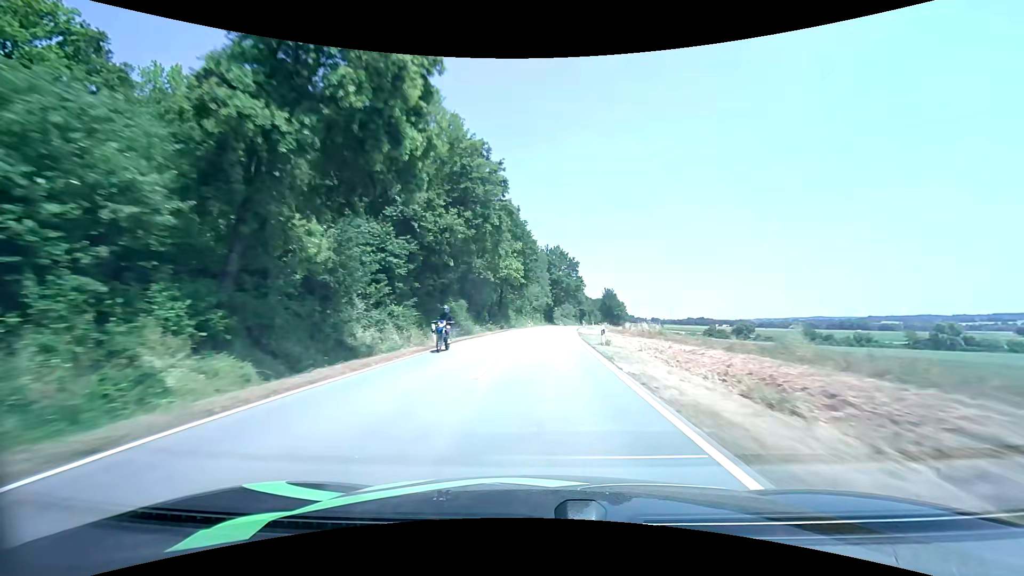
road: tertiary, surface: asphalt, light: Day
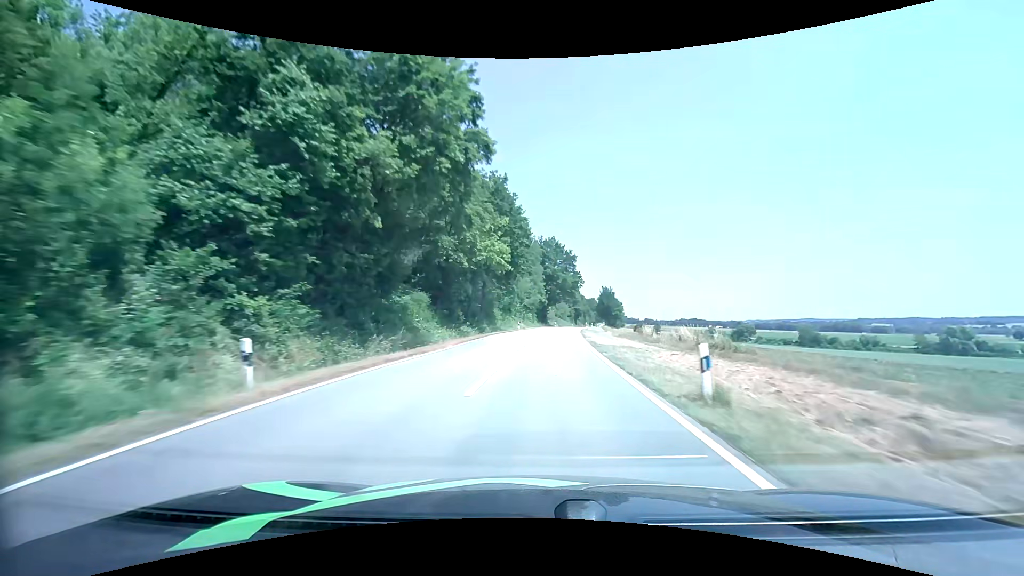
(+0.1, +14.5) m; +1°
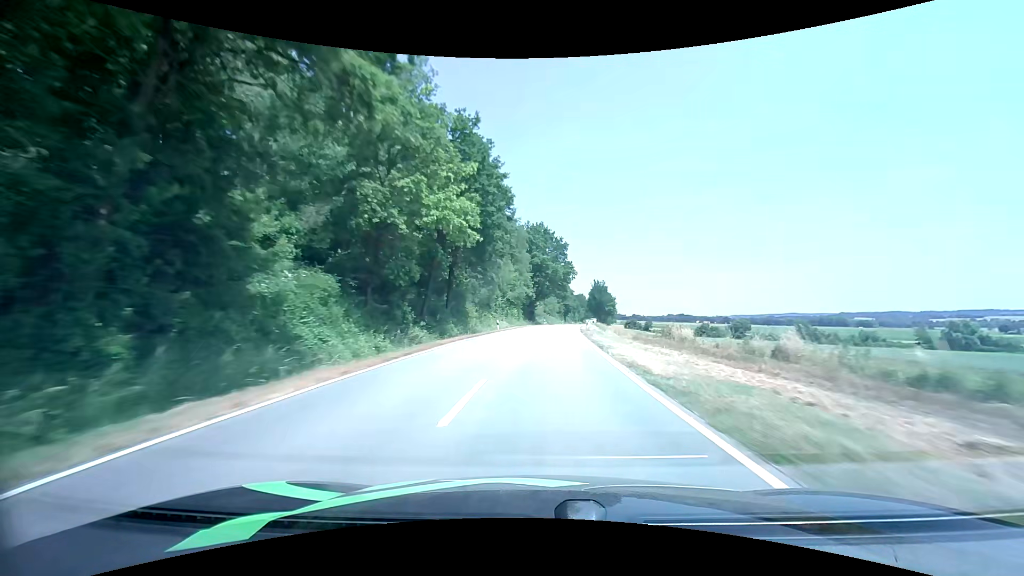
(+0.2, +14.5) m; +1°
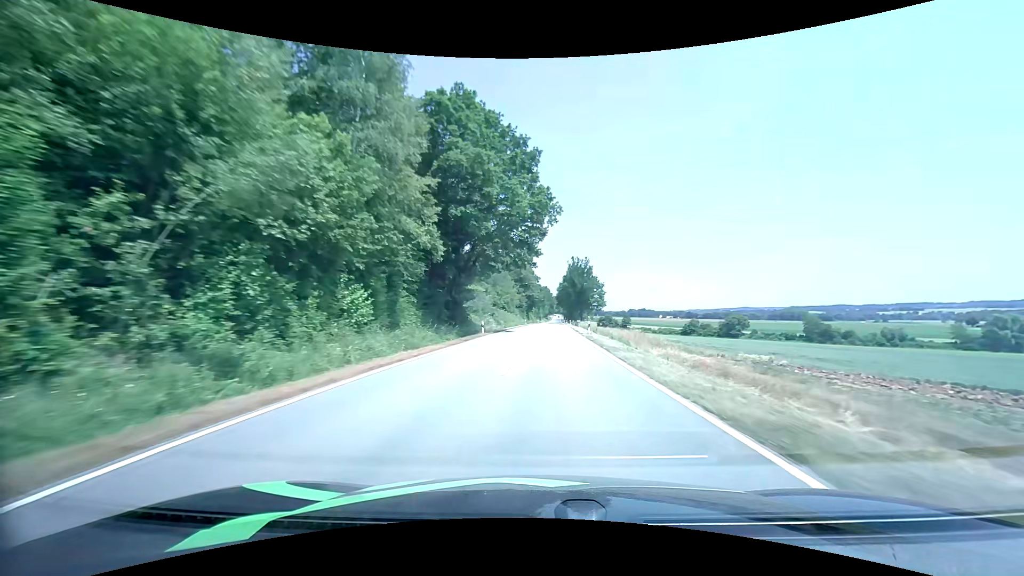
(+2.4, +57.3) m; +4°
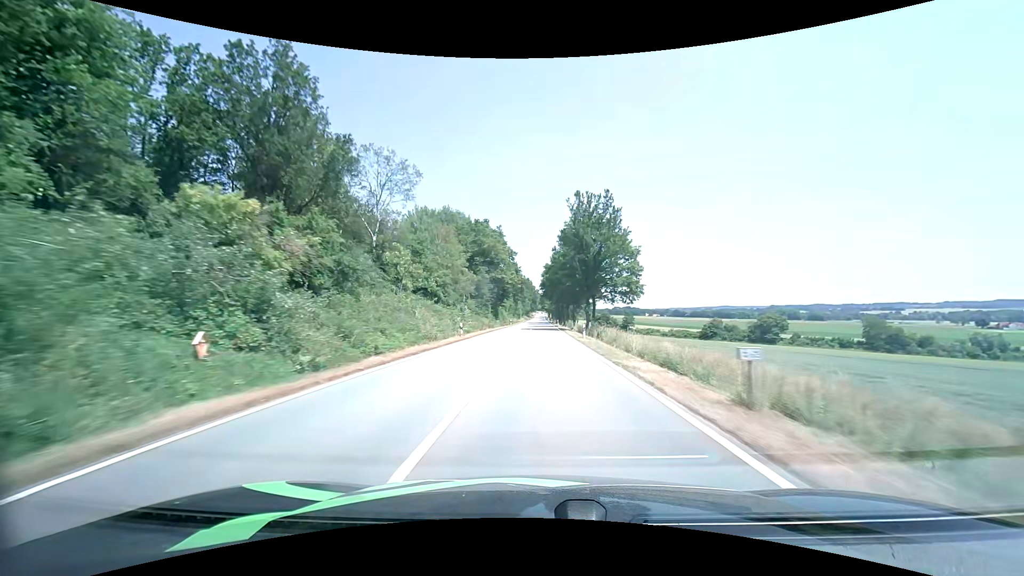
(+1.6, +56.8) m; +2°
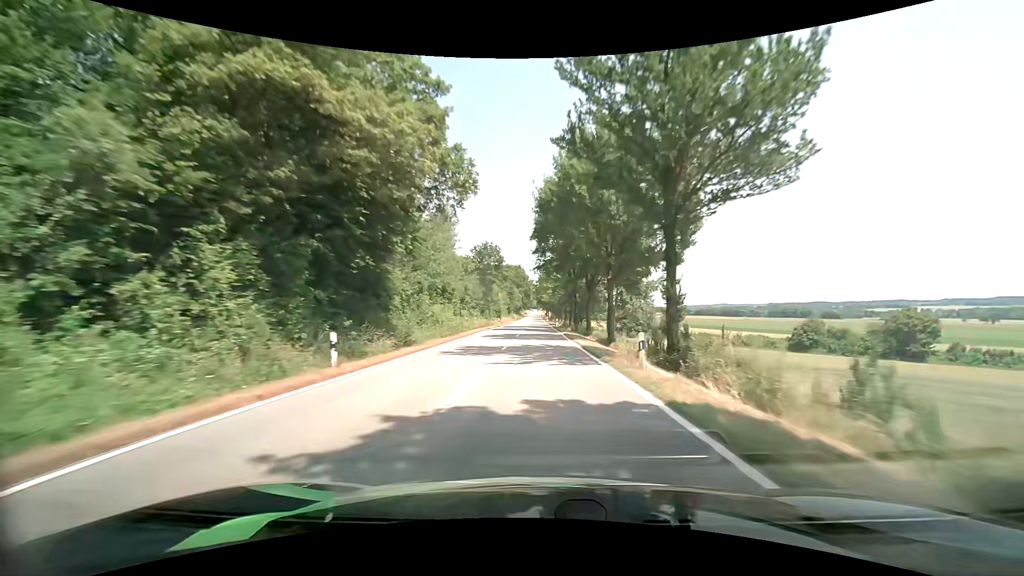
(+0.1, +71.3) m; 0°
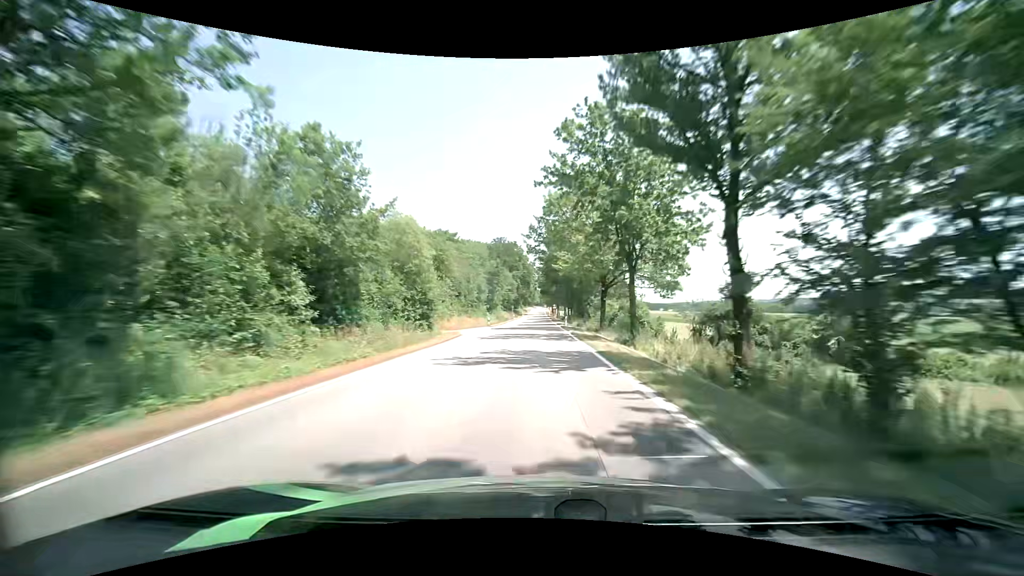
(-0.1, +72.7) m; -1°
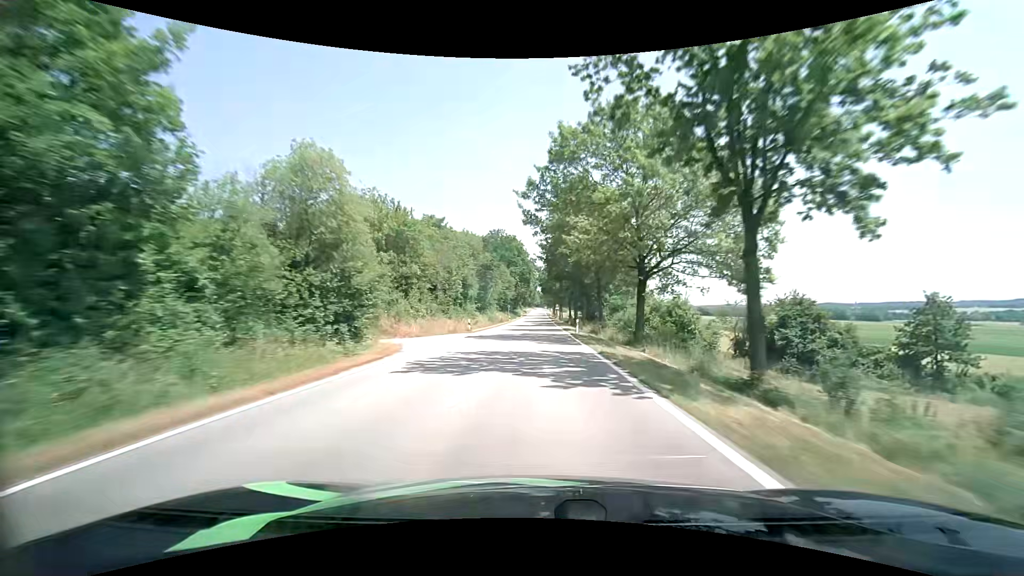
(0.0, +14.6) m; 0°
